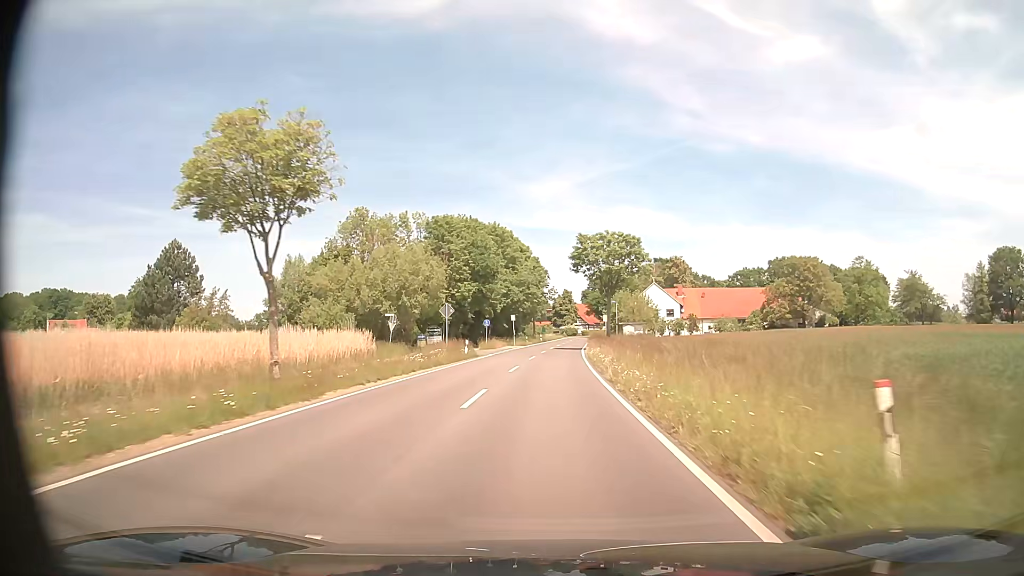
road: tertiary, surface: asphalt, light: Day
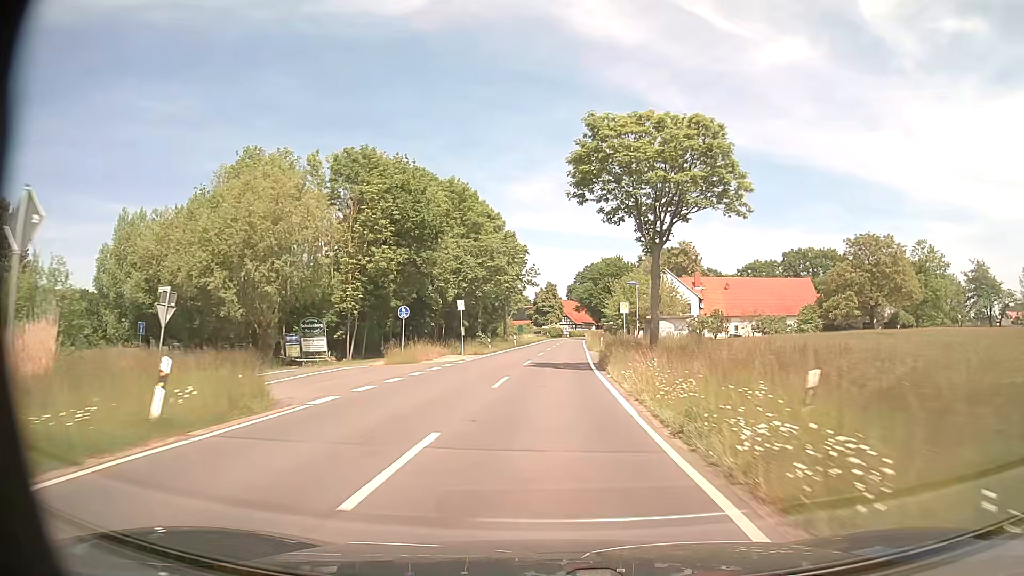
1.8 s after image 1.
(+0.4, +31.1) m; +1°
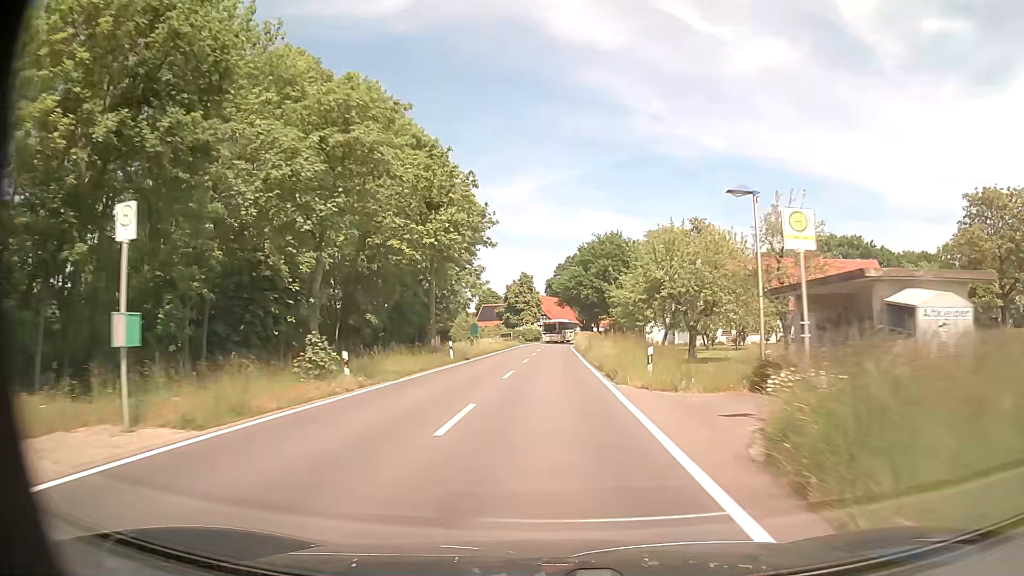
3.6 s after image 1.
(+0.6, +31.7) m; +2°
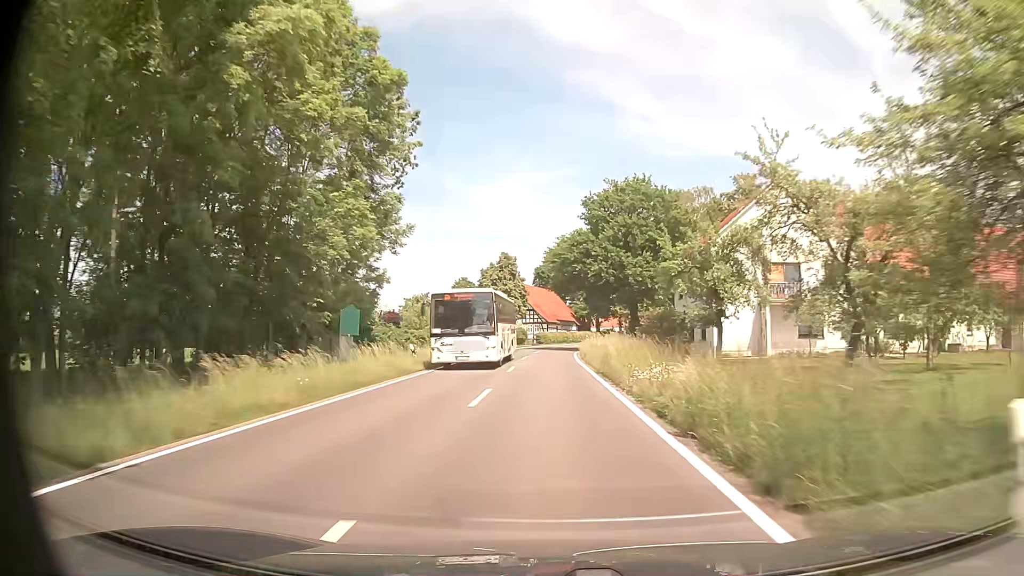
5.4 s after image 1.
(+0.2, +32.1) m; +1°
(0, +10) (0, +20) (0, +30) (0, +40) (+1, +50) (+2, +60) (+4, +70) (+6, +80) (+8, +89) (+11, +99) m
